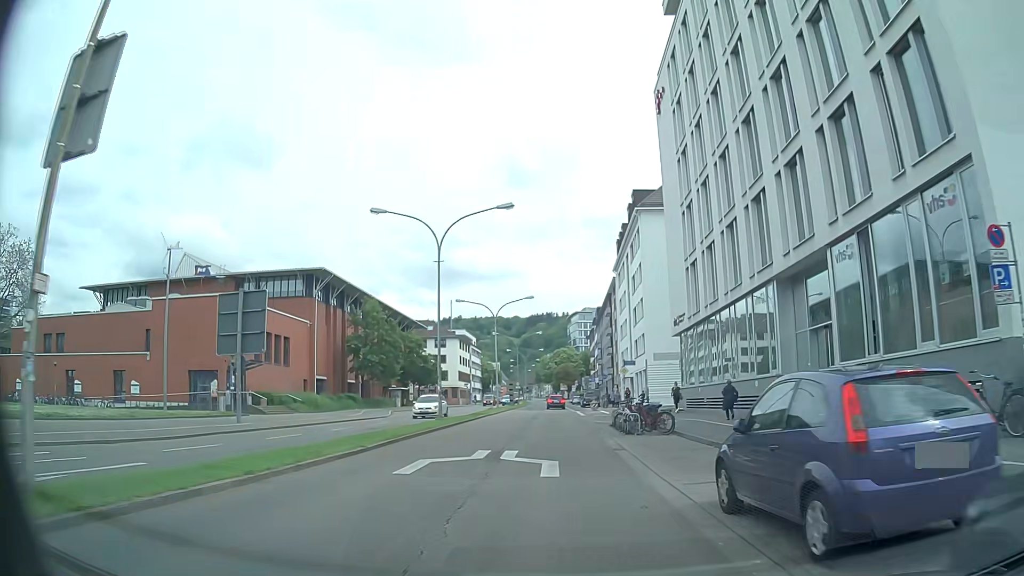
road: primary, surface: asphalt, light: Day
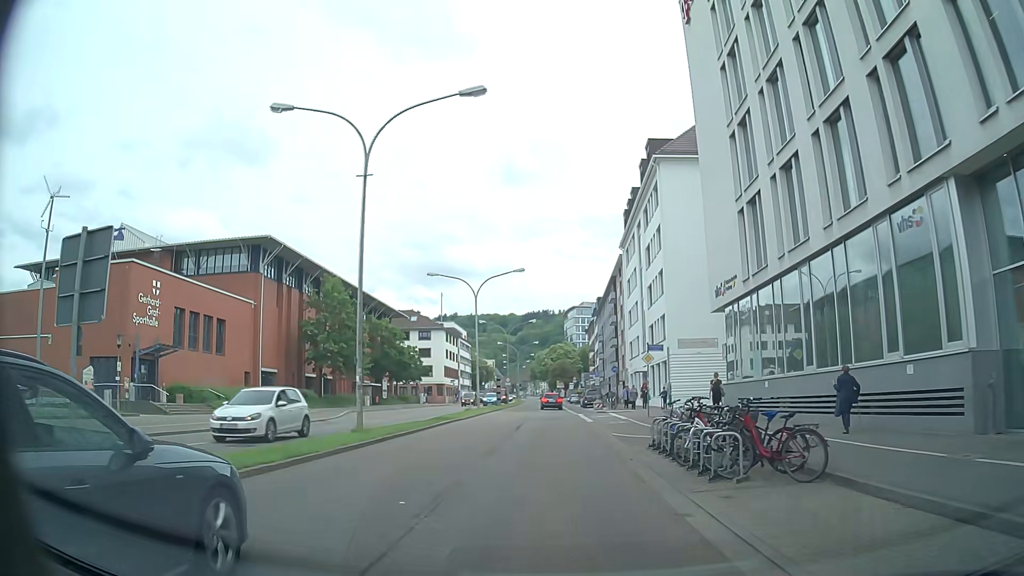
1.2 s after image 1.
(0.0, +12.0) m; 0°
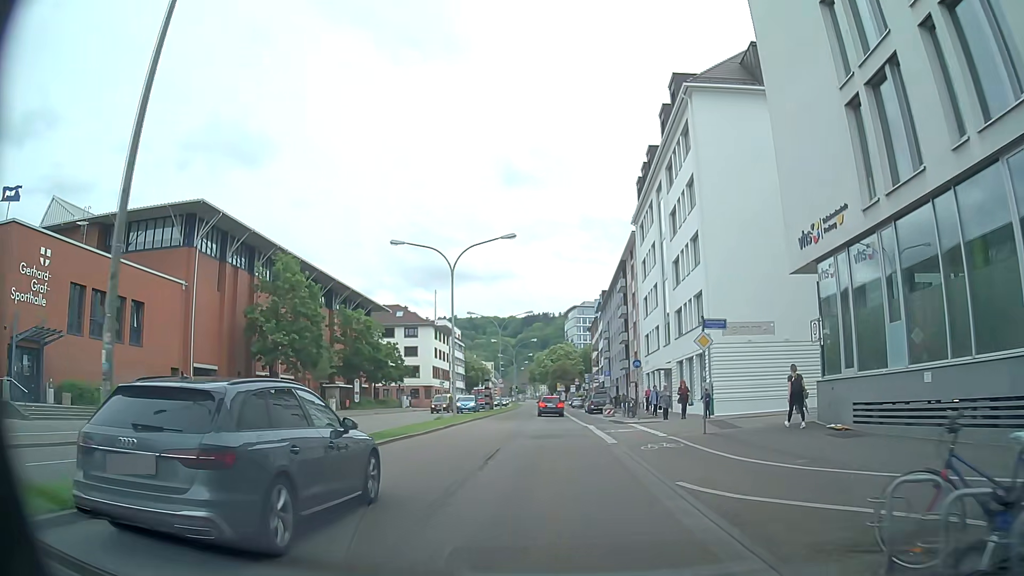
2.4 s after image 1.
(0.0, +11.1) m; 0°
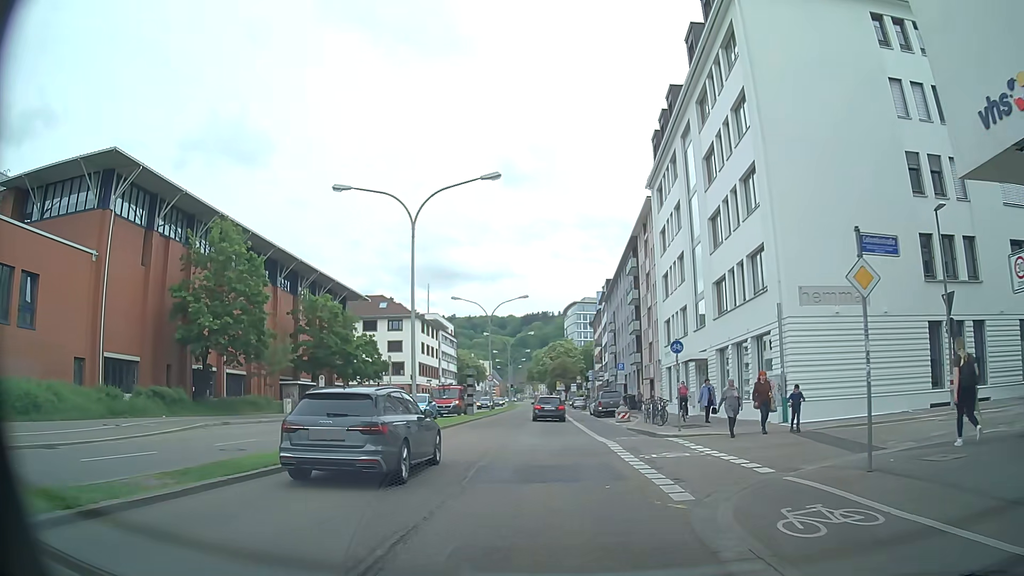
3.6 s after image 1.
(-0.1, +10.0) m; 0°
